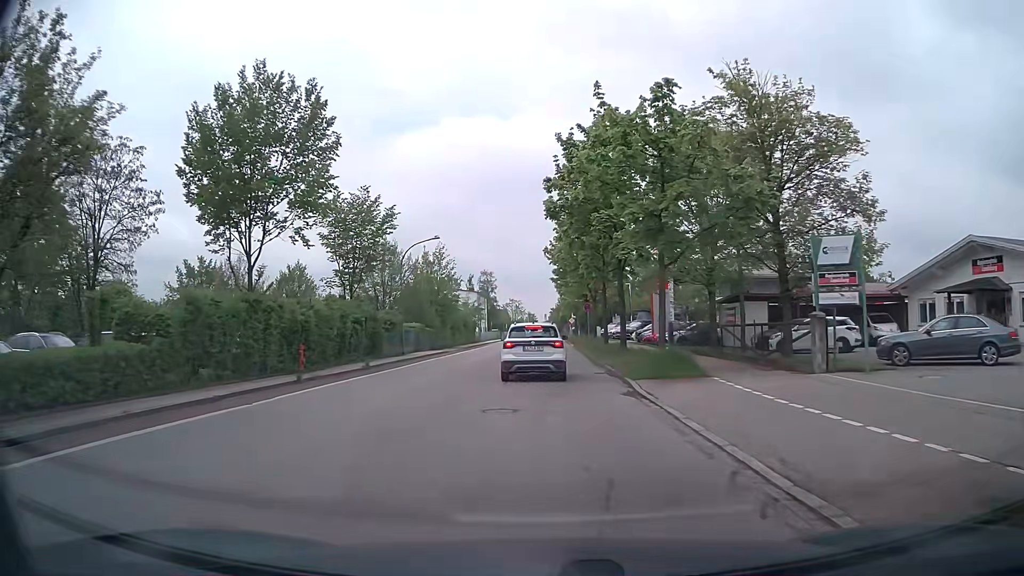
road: tertiary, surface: asphalt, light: Day
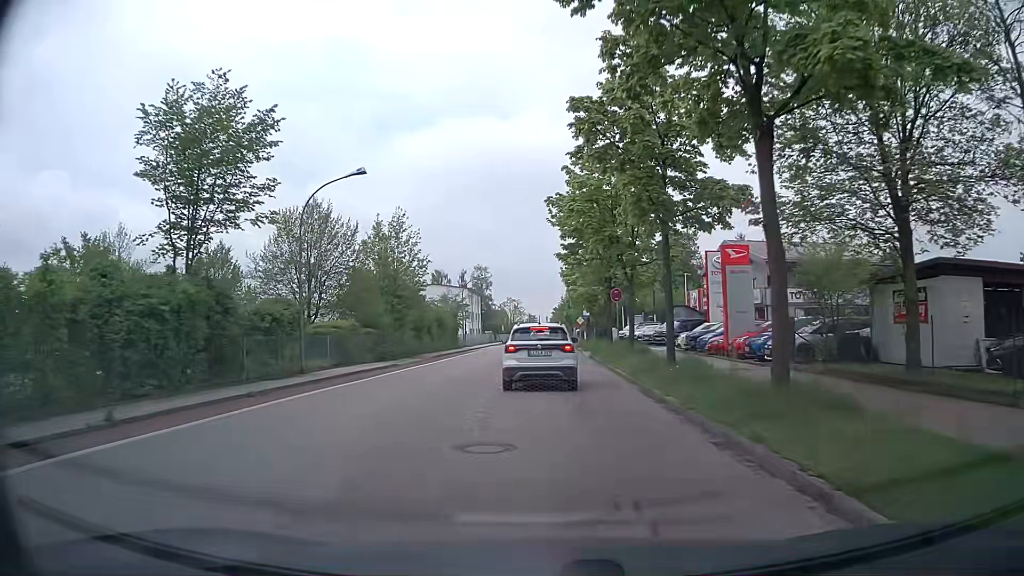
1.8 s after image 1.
(+0.1, +18.1) m; 0°
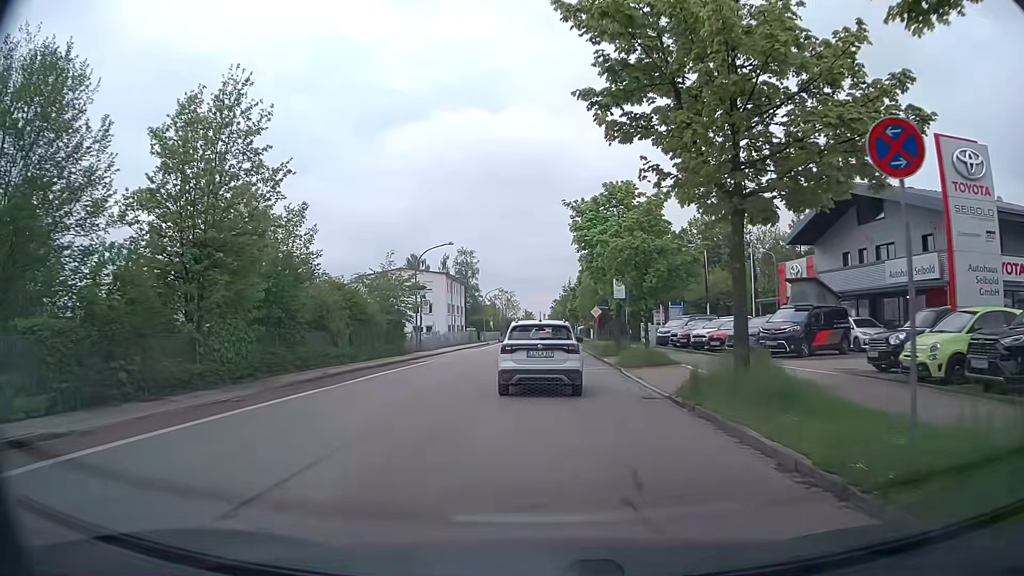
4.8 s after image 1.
(0.0, +24.1) m; +1°
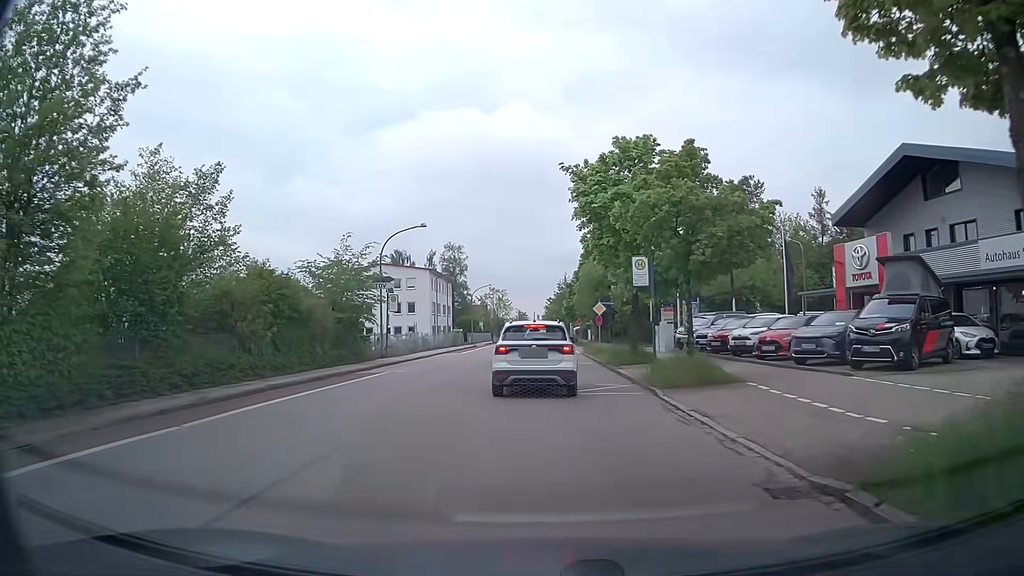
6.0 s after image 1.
(0.0, +8.1) m; 0°
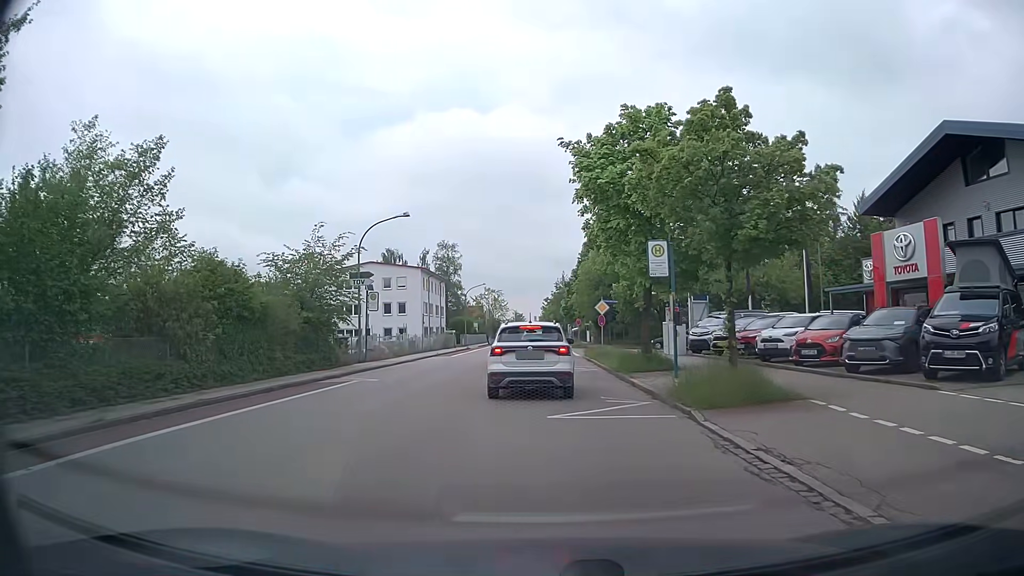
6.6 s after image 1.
(0.0, +3.8) m; 0°
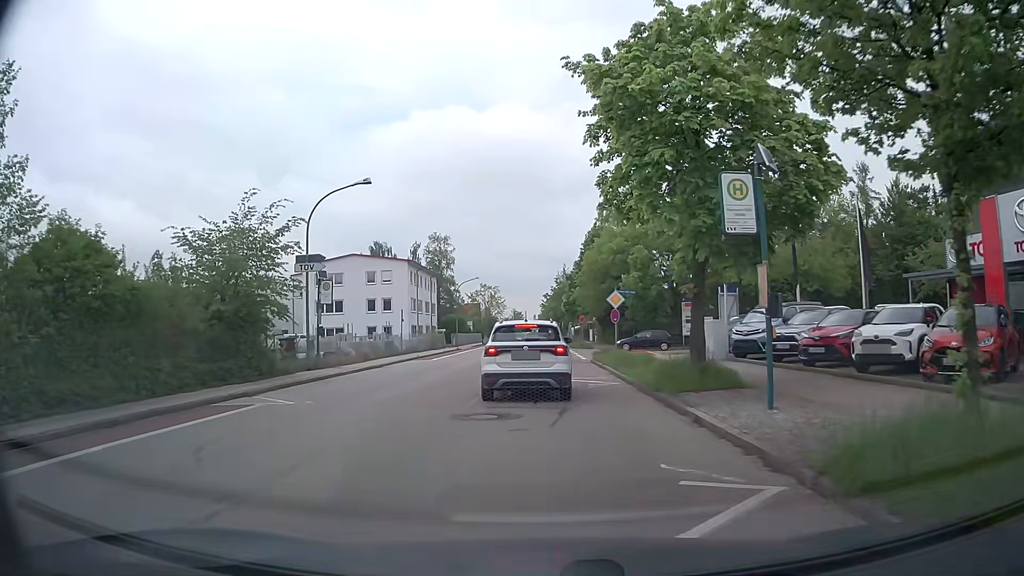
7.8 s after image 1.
(+0.1, +7.3) m; +1°
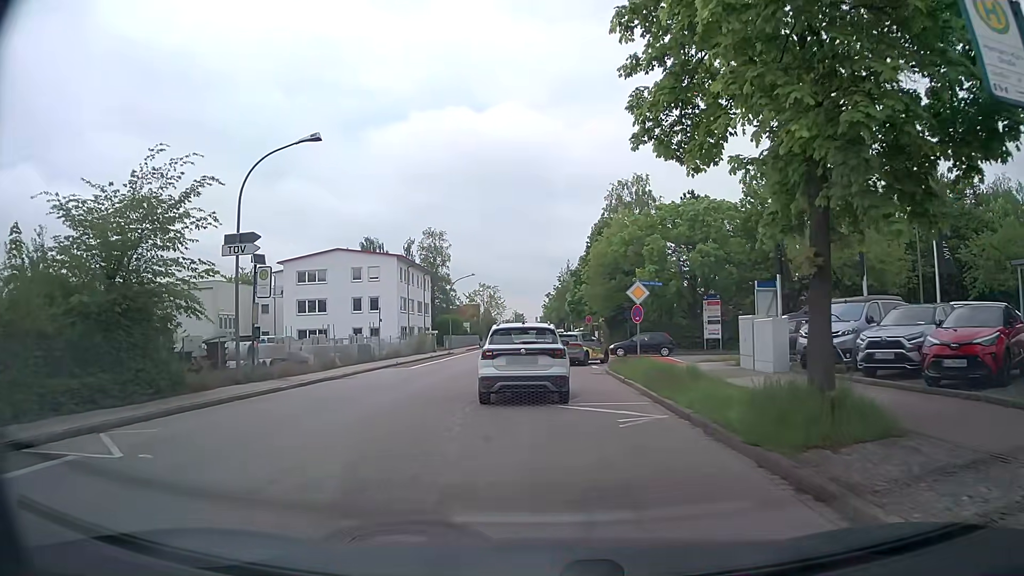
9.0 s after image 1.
(0.0, +6.4) m; 0°
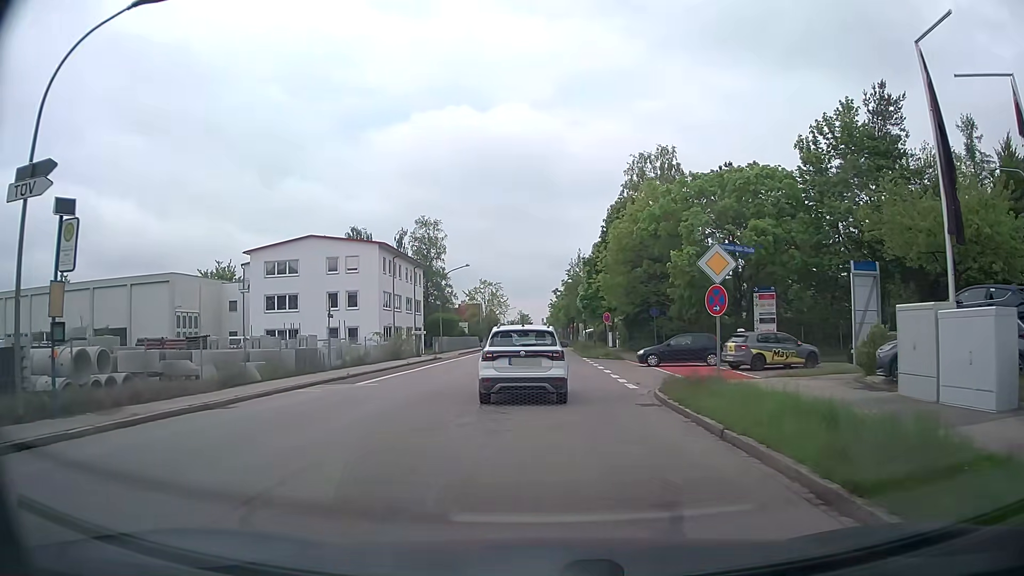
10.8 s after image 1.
(-0.2, +10.0) m; -1°
(0, +10) (0, +20) (0, +30) (0, +40) (0, +50) (0, +60) (+1, +70) (+1, +80) (+1, +90) (+1, +100) m
